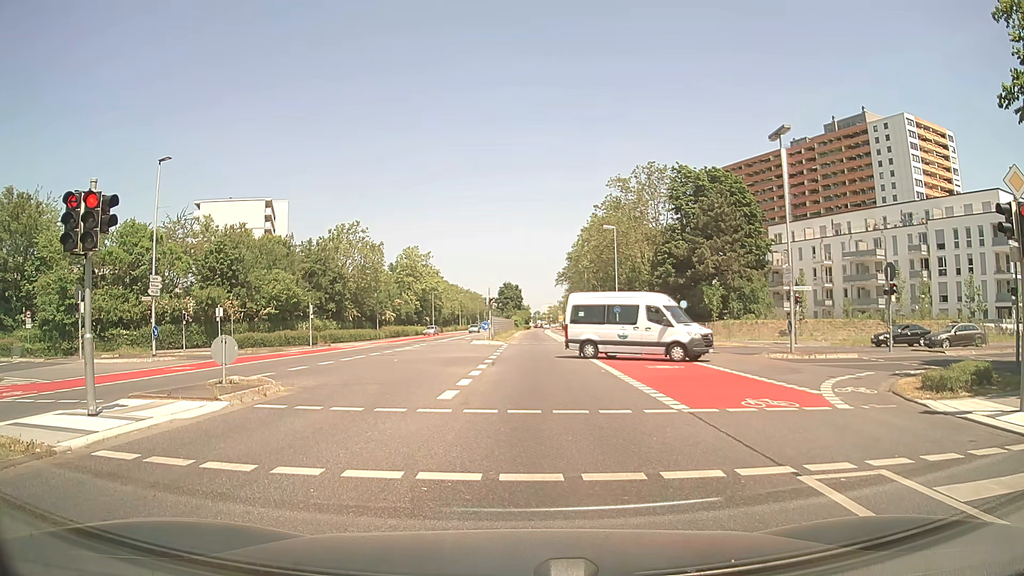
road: secondary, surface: asphalt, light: Day
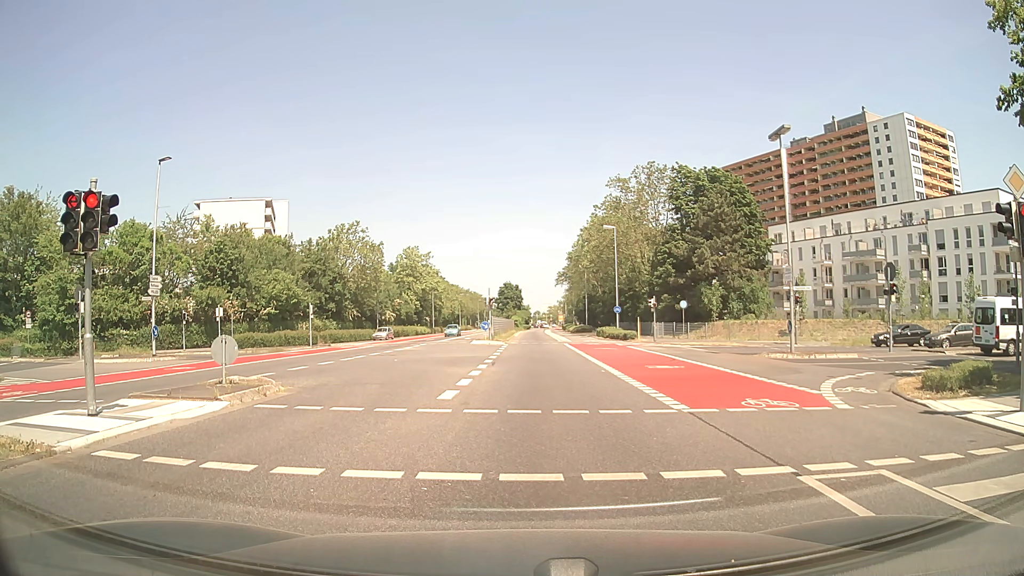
(0.0, 0.0) m; 0°
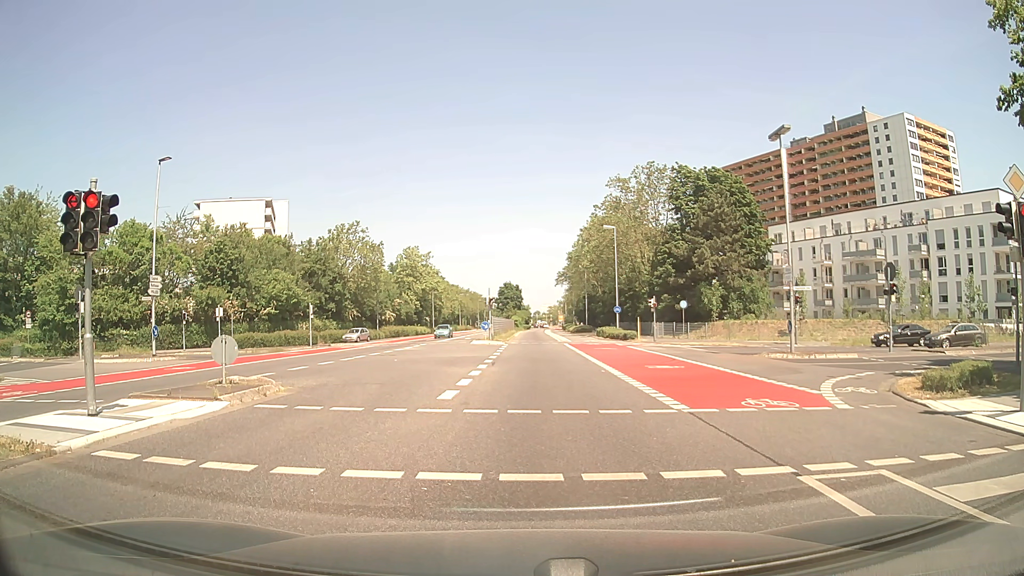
(0.0, 0.0) m; 0°
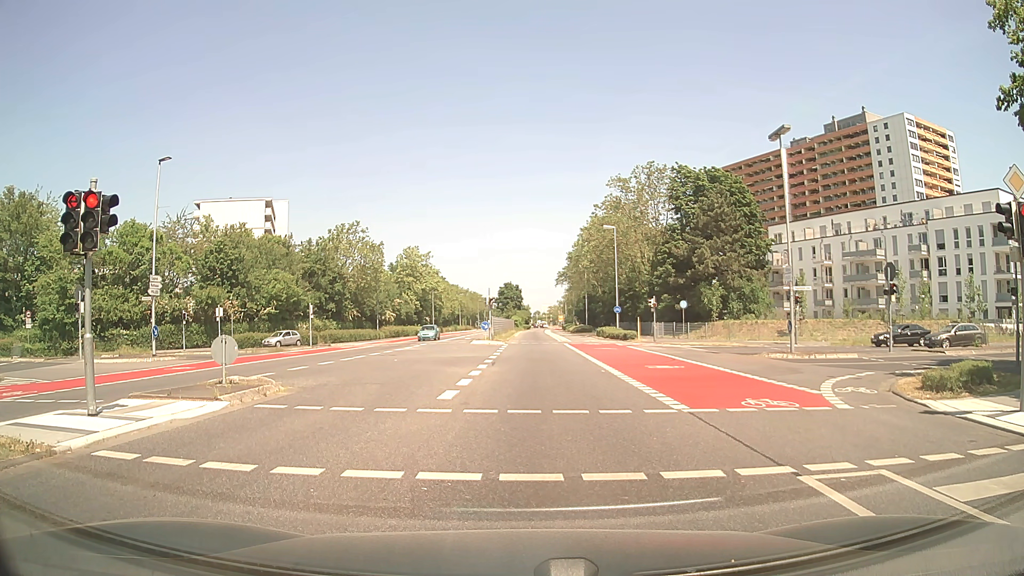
(0.0, 0.0) m; 0°
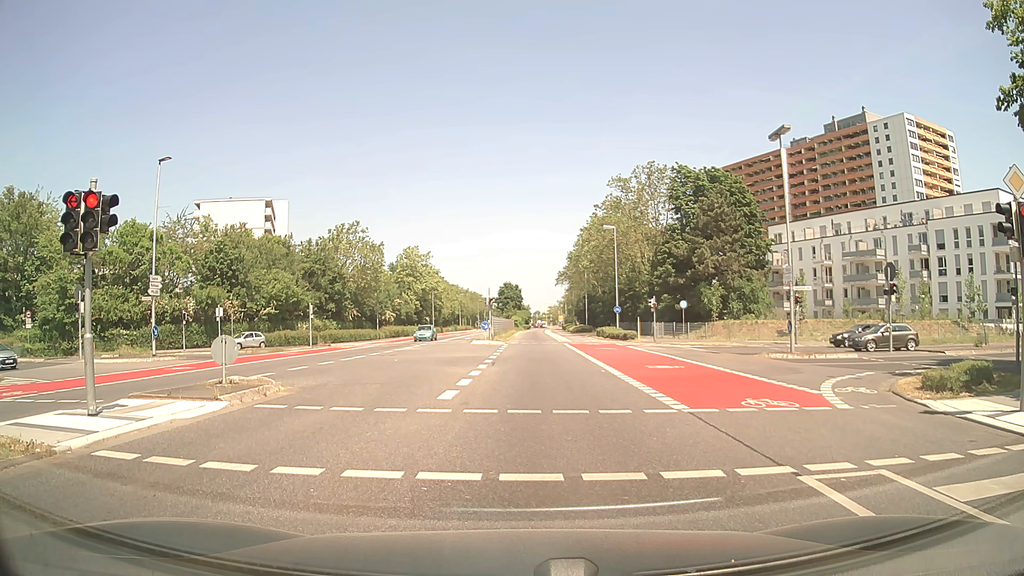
(0.0, 0.0) m; 0°
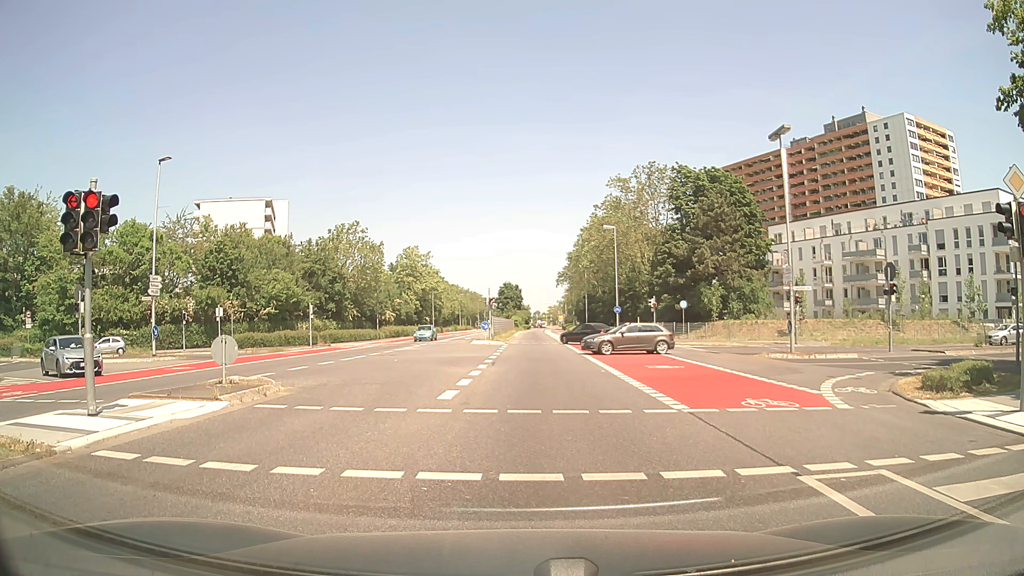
(0.0, 0.0) m; 0°
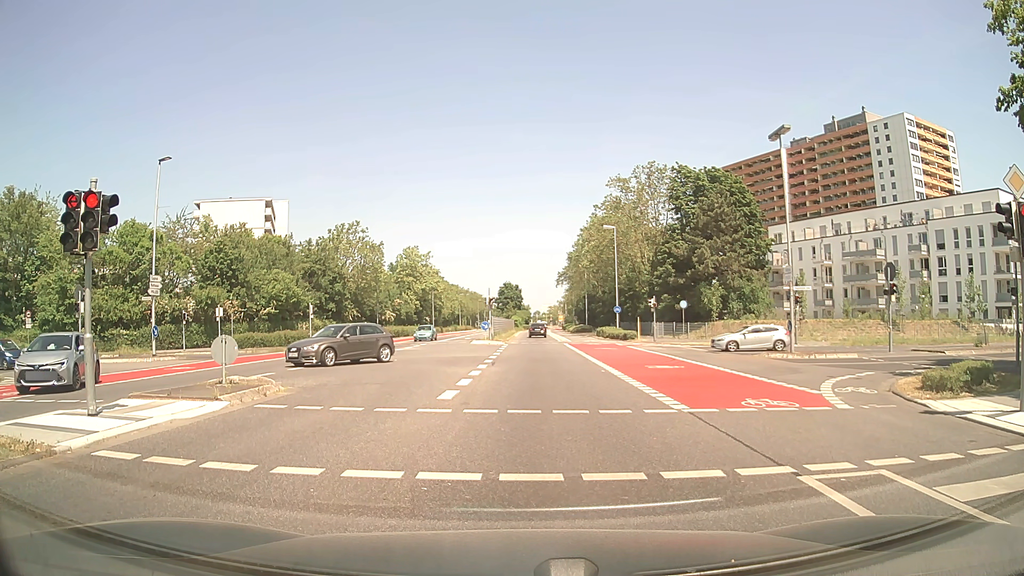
(0.0, 0.0) m; 0°
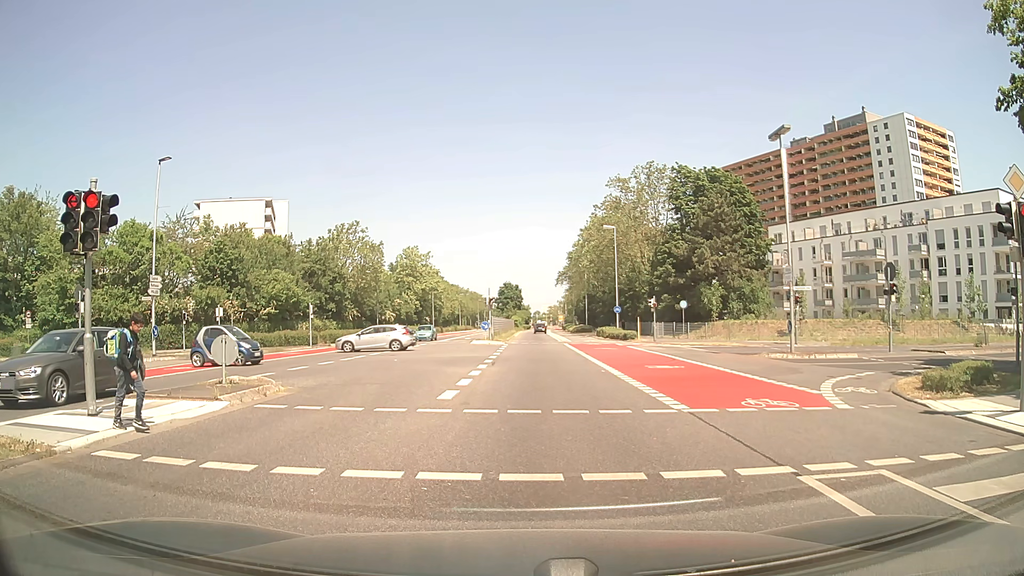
(0.0, 0.0) m; 0°
(0, +10) (0, +20) (+1, +30) (+1, +40) (+1, +50) (+1, +60) (+2, +70) (+2, +80) (+2, +90) (+2, +100) m
